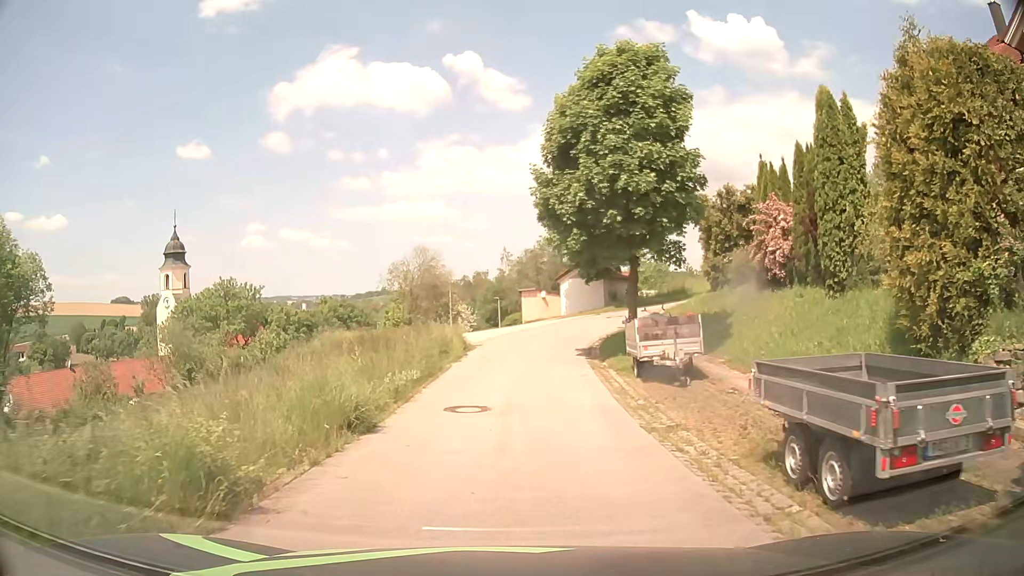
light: Day
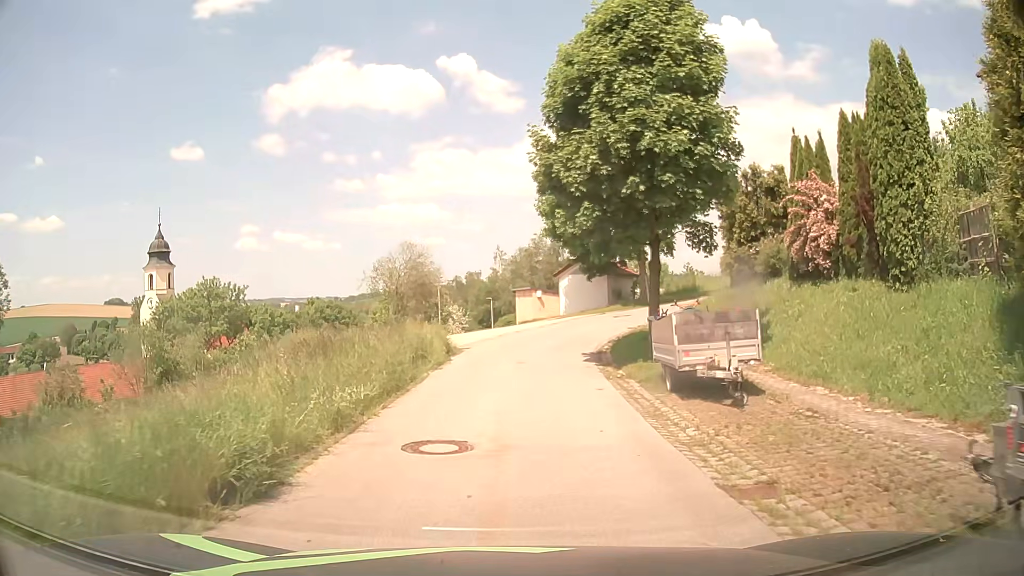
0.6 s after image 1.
(0.0, +3.9) m; 0°
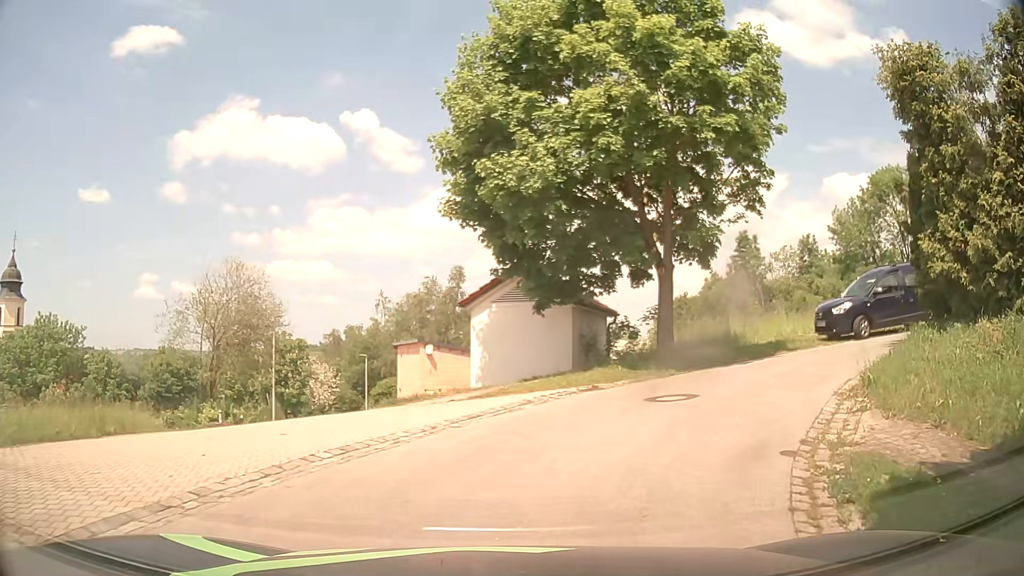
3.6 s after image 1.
(+0.5, +18.2) m; +7°
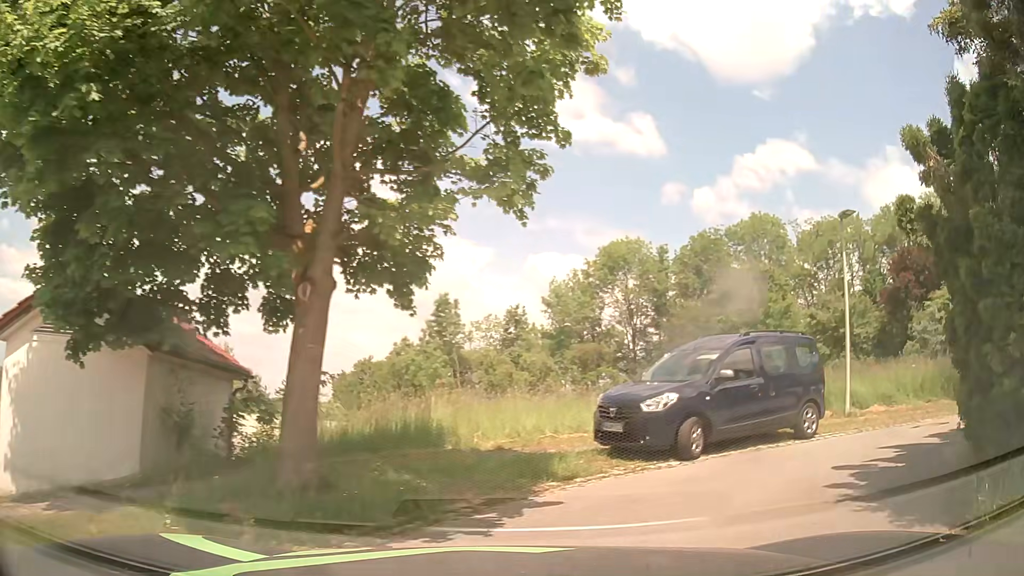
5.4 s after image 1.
(+1.8, +7.9) m; +26°
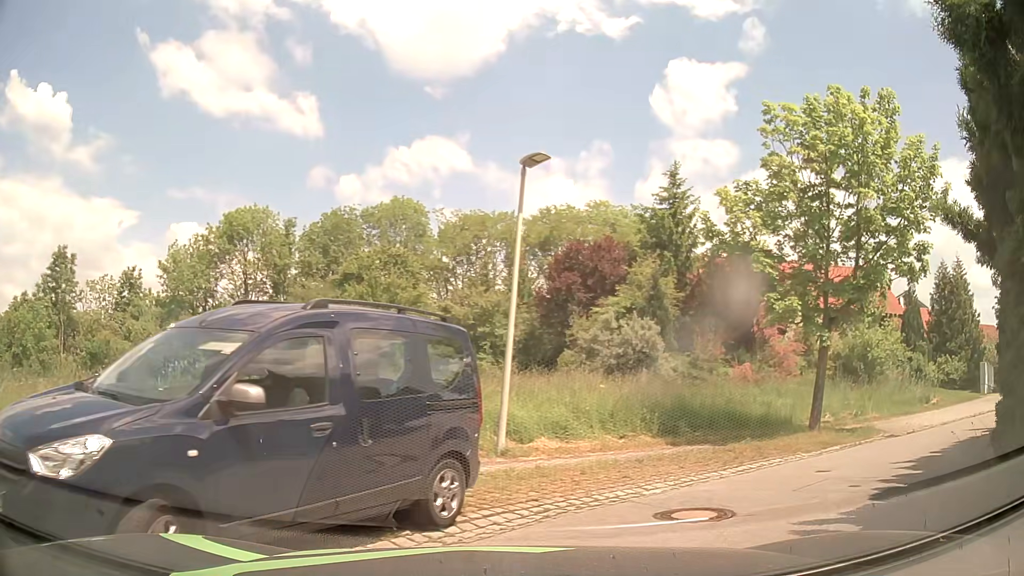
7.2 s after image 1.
(+1.7, +5.6) m; +35°
